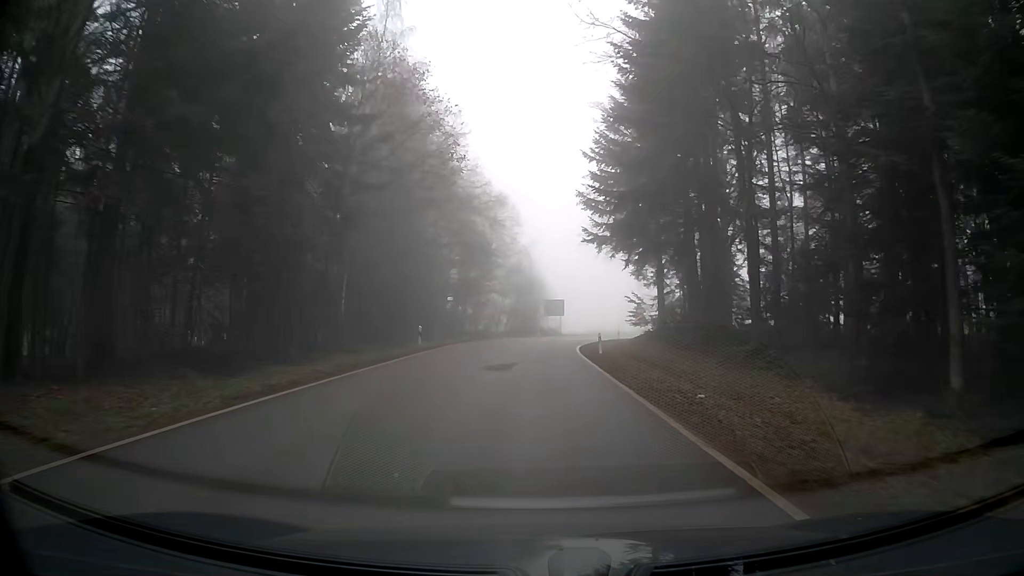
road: tertiary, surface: asphalt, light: Day
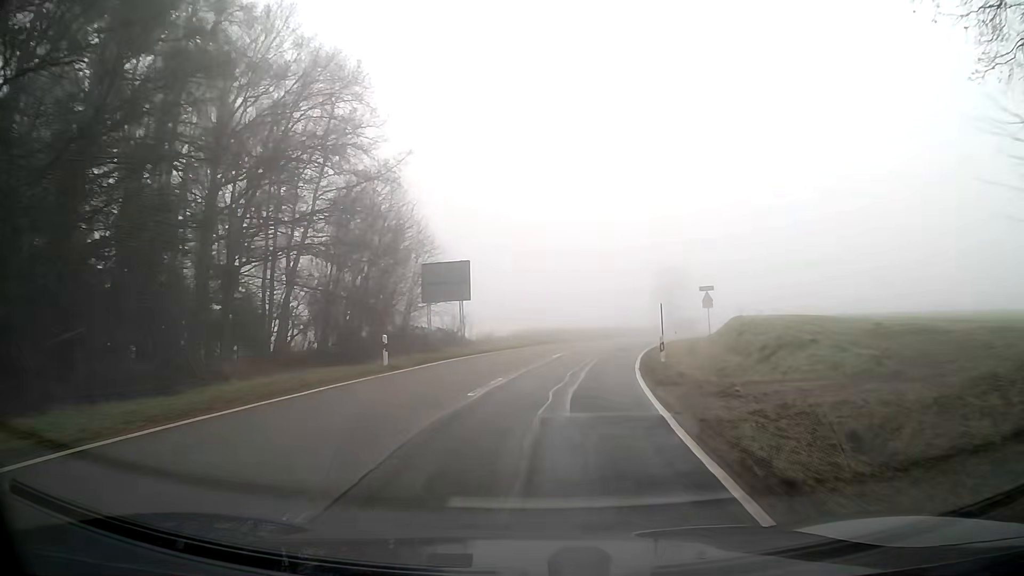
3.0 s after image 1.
(+1.4, +47.2) m; +8°
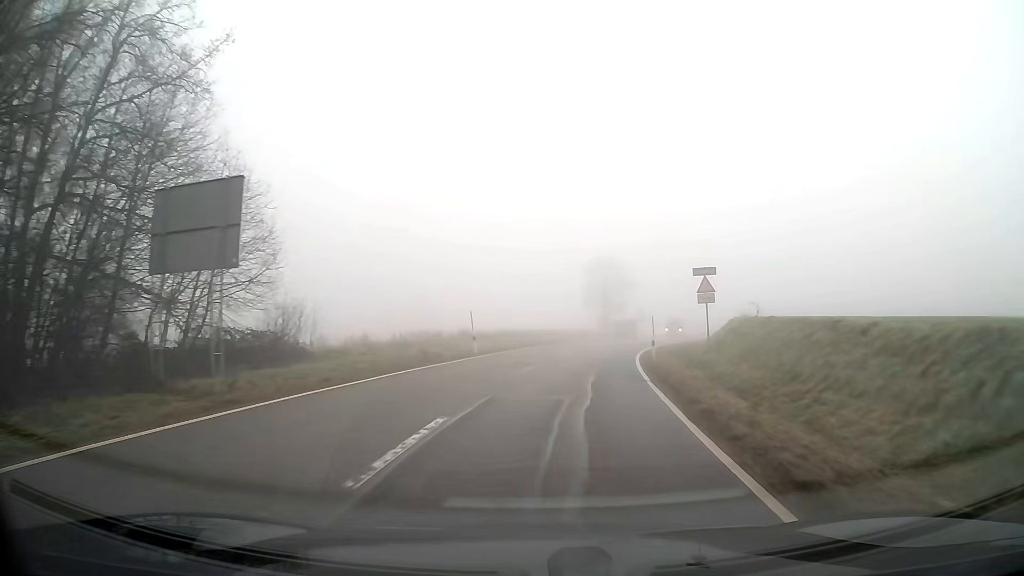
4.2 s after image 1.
(+1.3, +19.0) m; +8°
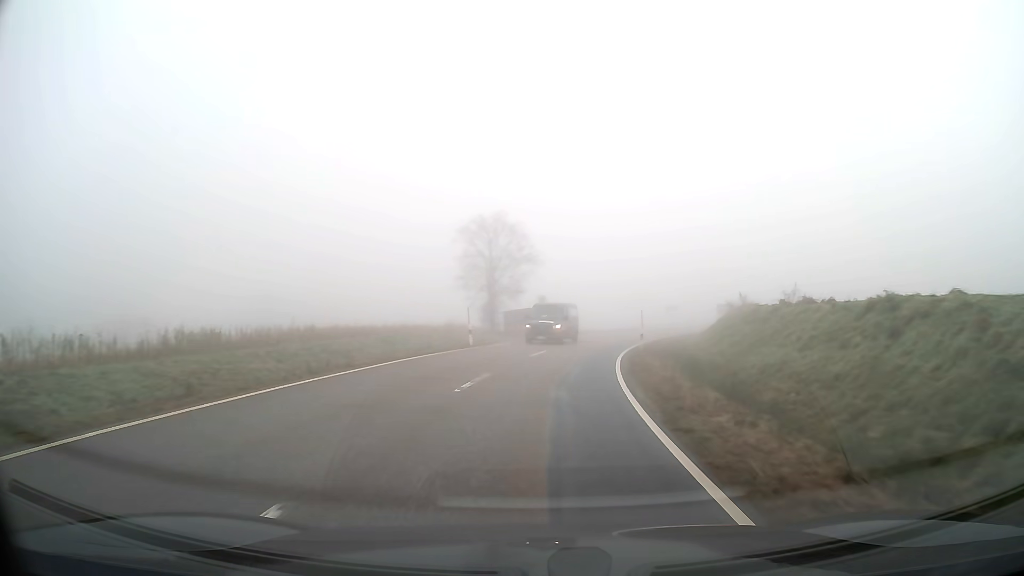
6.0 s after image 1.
(+2.5, +27.9) m; +9°
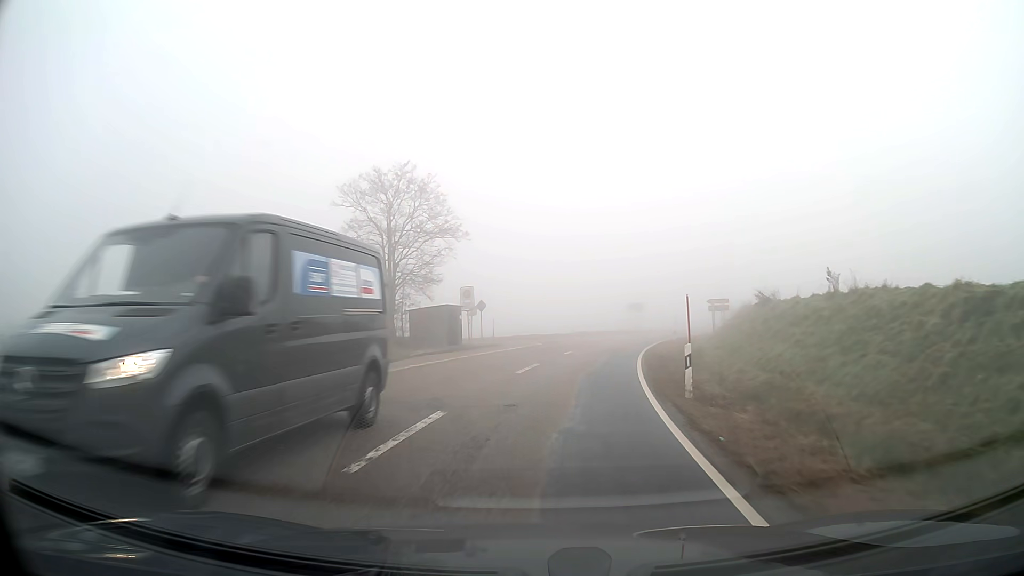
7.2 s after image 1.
(+0.9, +18.5) m; +6°
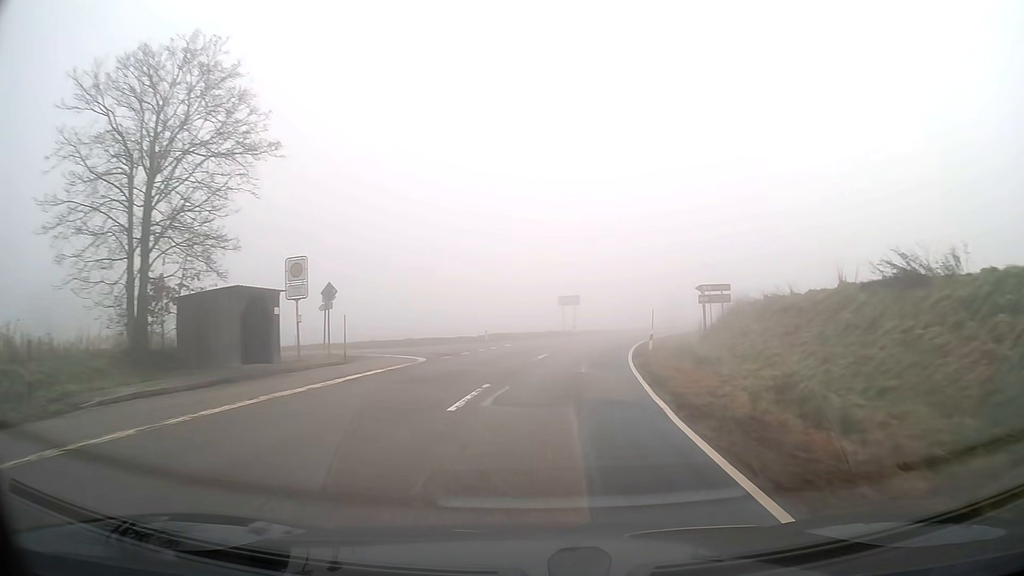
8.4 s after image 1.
(+1.1, +18.4) m; +5°
